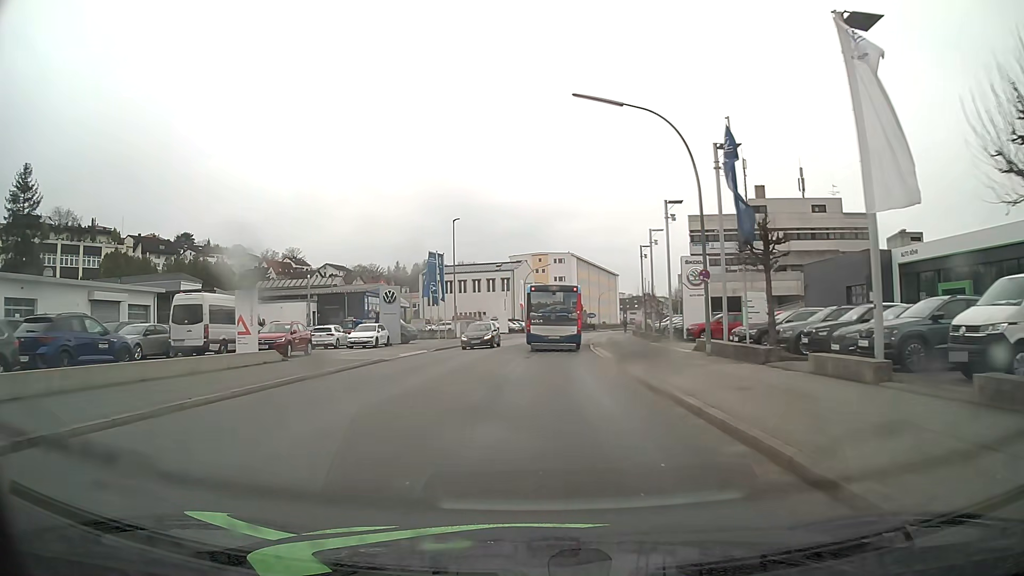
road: tertiary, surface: asphalt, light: Day
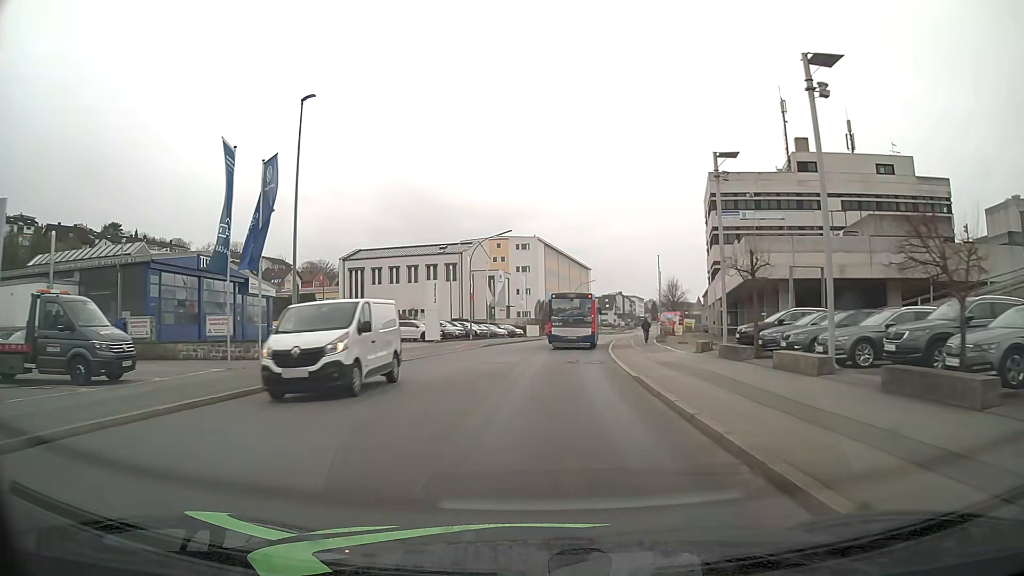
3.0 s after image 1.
(+0.7, +33.7) m; +3°
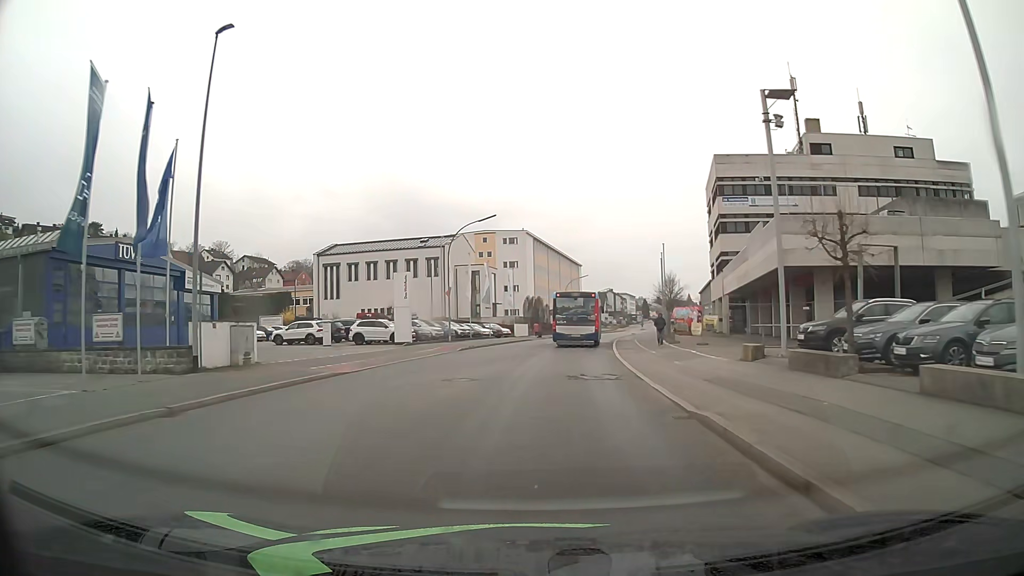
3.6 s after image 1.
(+0.1, +7.4) m; +1°
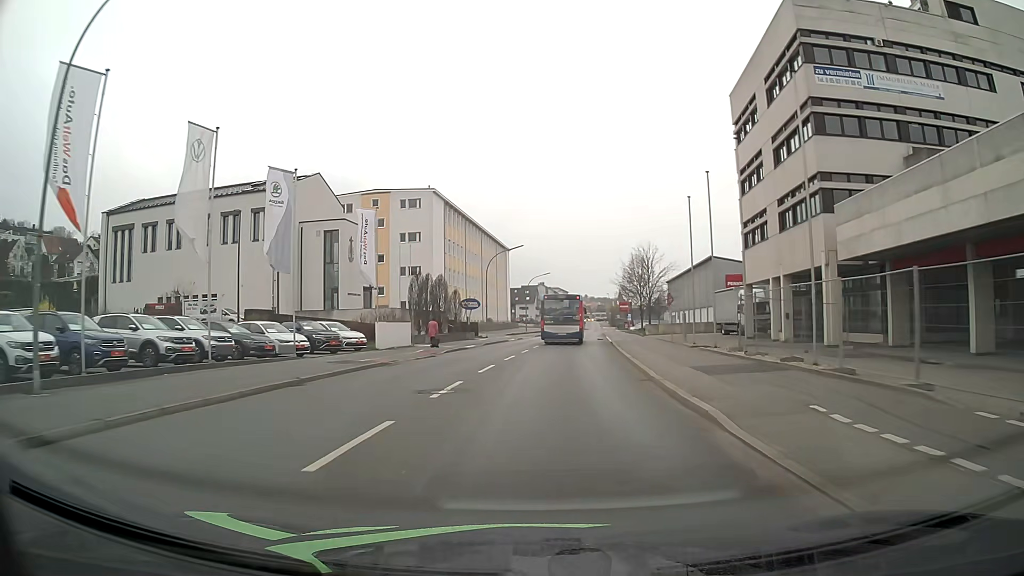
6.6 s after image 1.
(+2.2, +38.1) m; +6°
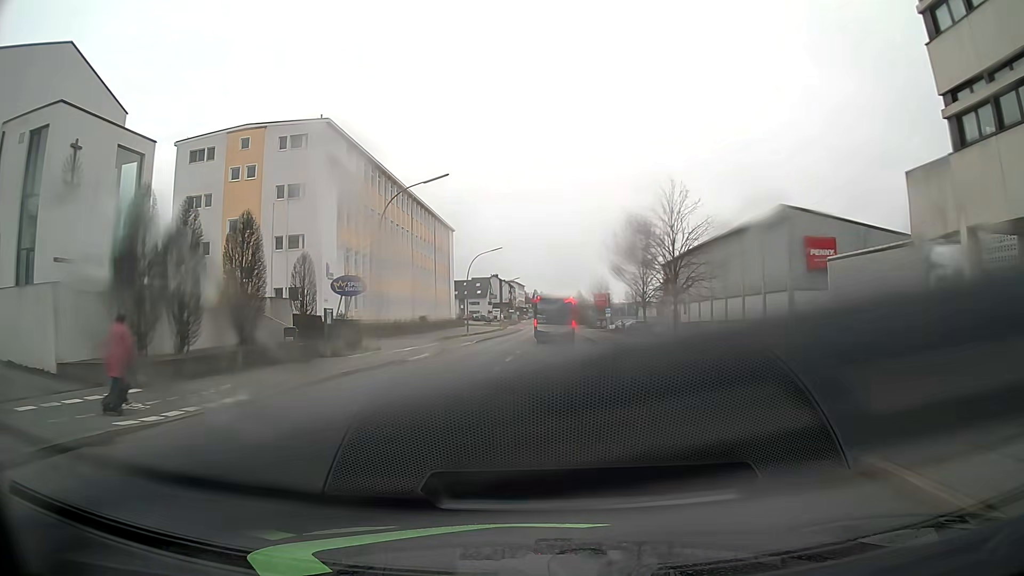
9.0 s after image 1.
(+1.0, +31.1) m; +4°
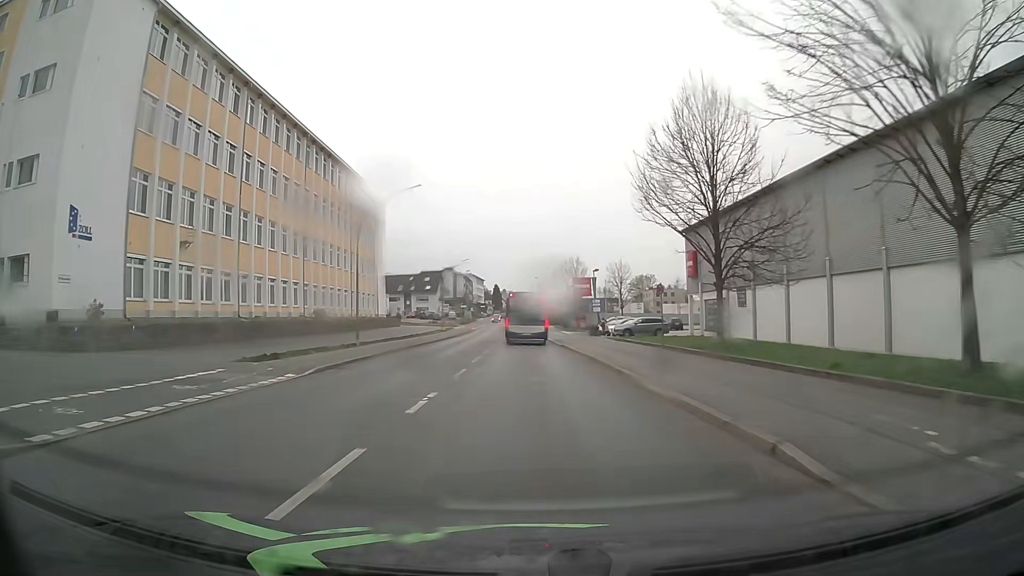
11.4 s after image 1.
(+0.8, +31.3) m; +3°
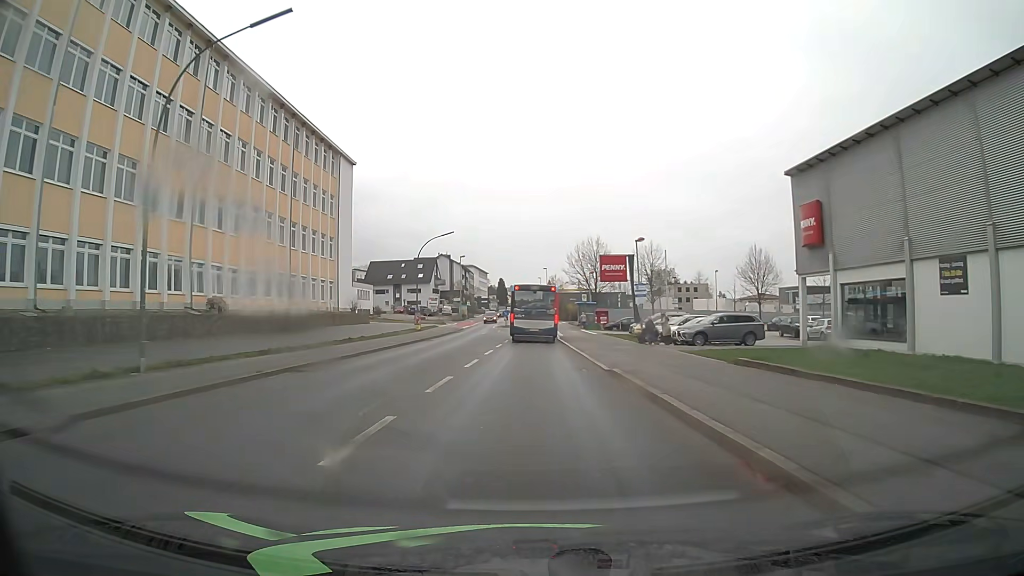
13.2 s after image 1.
(-0.2, +22.4) m; -1°
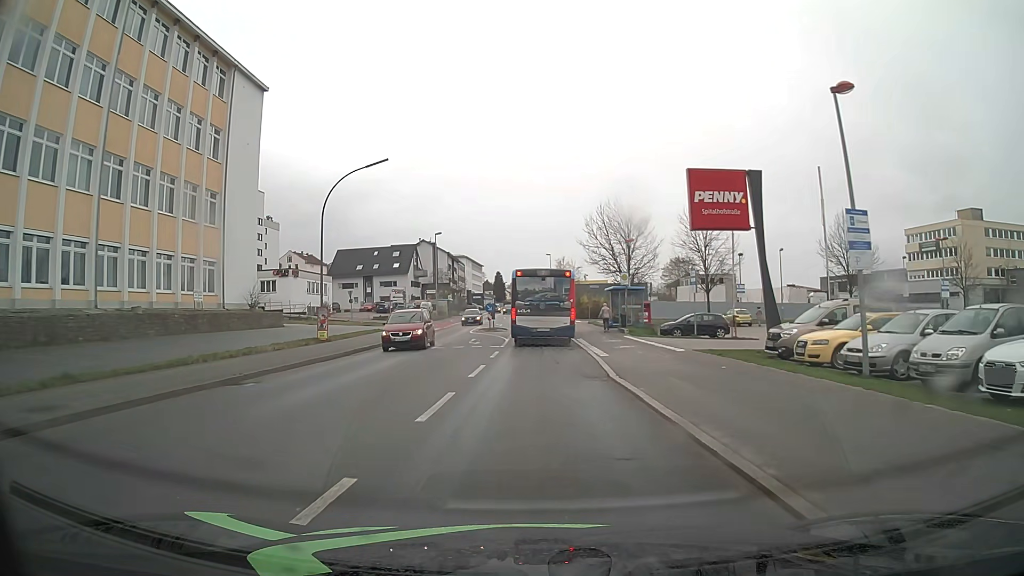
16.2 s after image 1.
(-0.2, +27.3) m; 0°
(0, +10) (0, +20) (0, +30) (0, +40) (0, +50) (0, +60) (0, +70) (-1, +80) (-1, +90) (-1, +100) m
